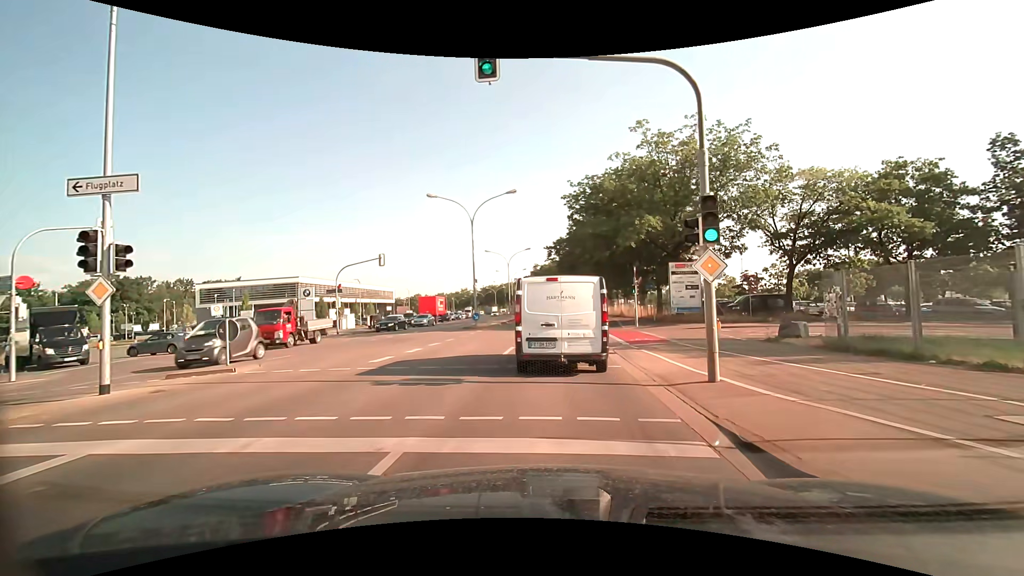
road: secondary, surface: asphalt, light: Day
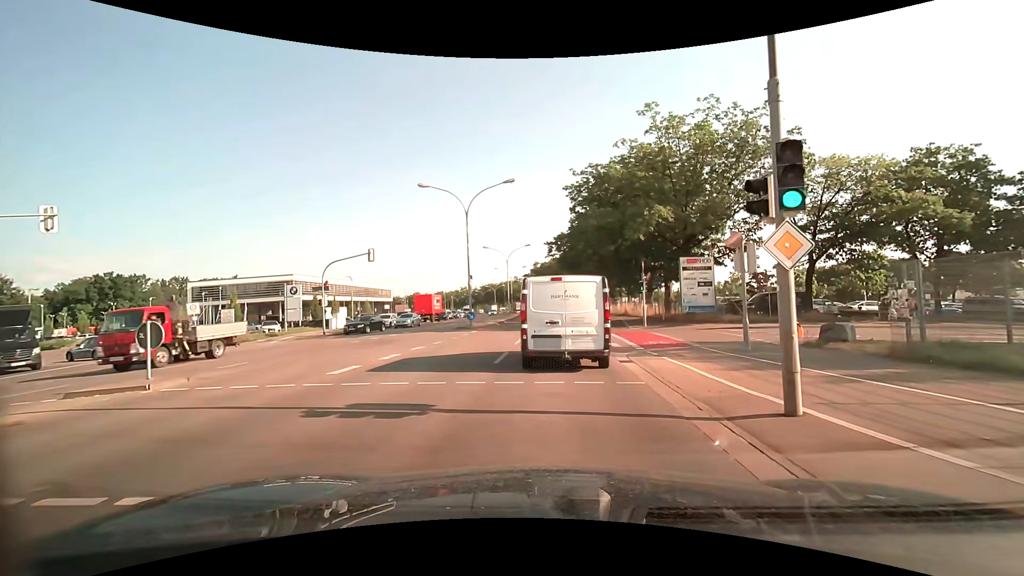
(0.0, +2.7) m; -1°
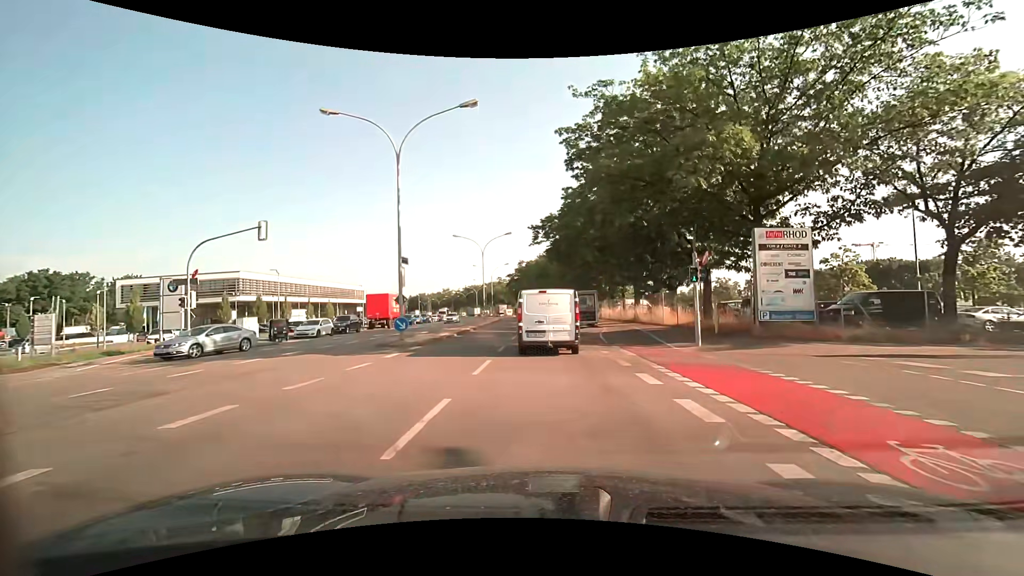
(+0.2, +13.6) m; +2°
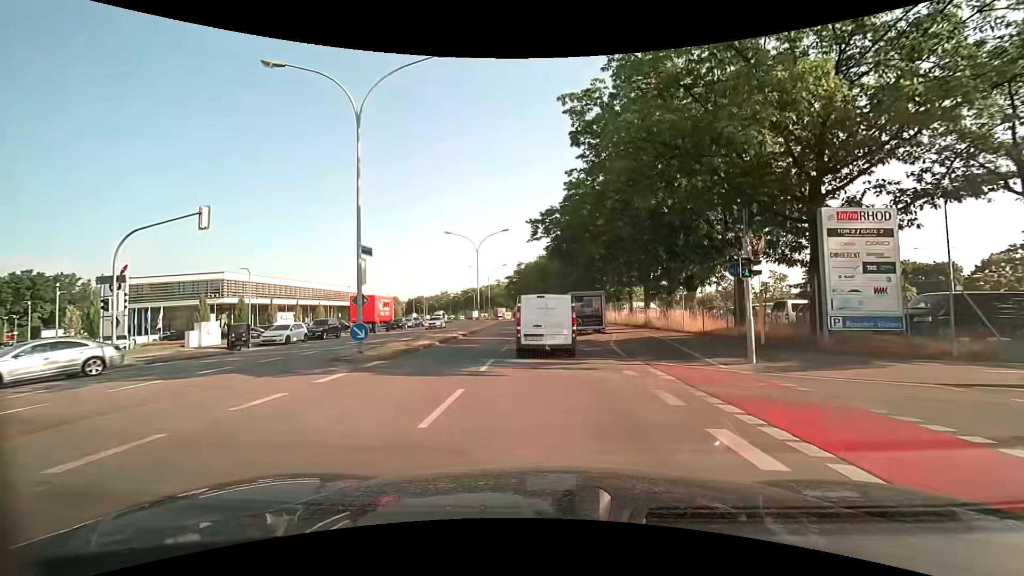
(0.0, +4.6) m; 0°
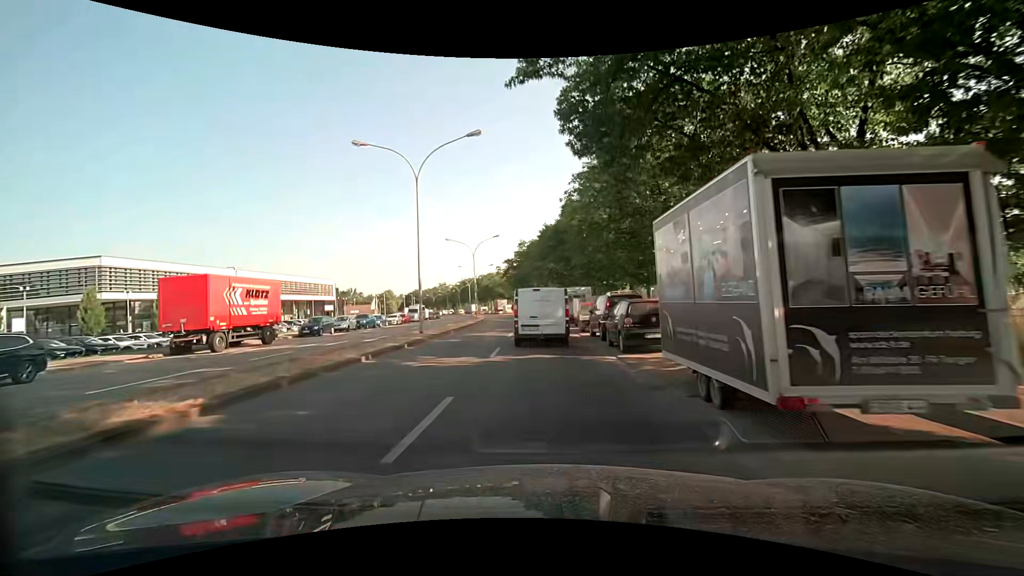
(-0.2, +26.7) m; -1°
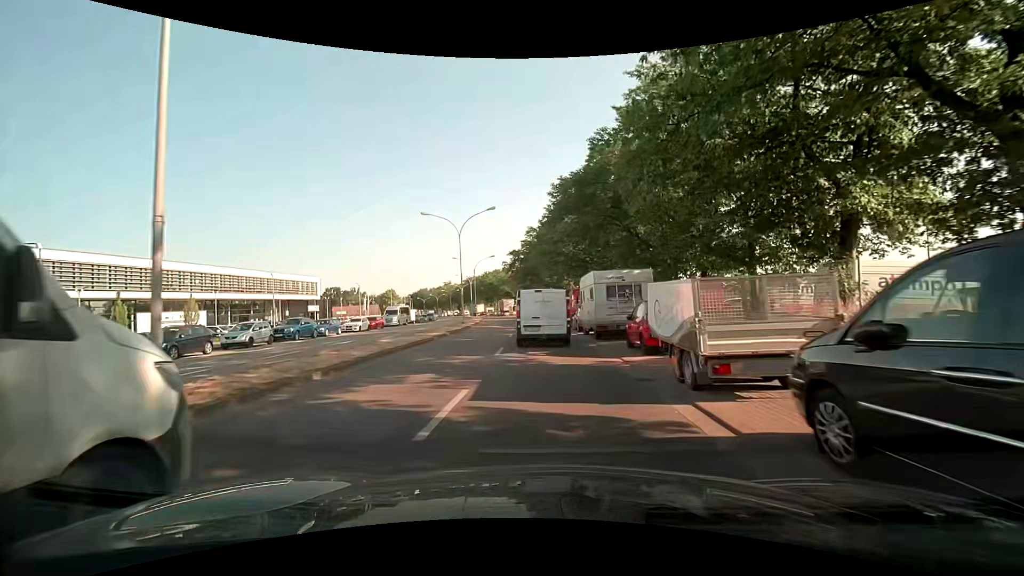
(-0.2, +17.4) m; -2°
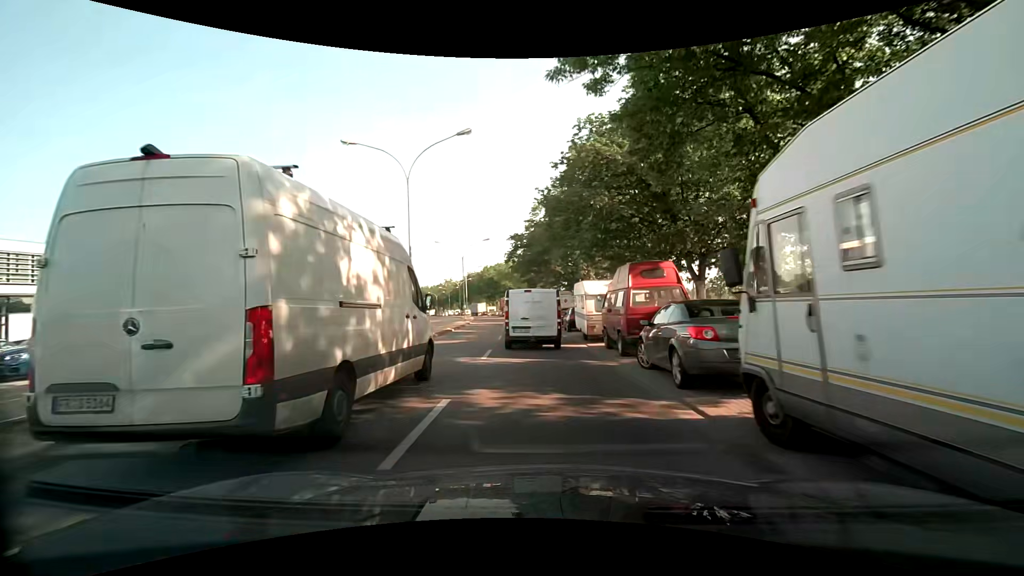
(-0.1, +19.0) m; -1°
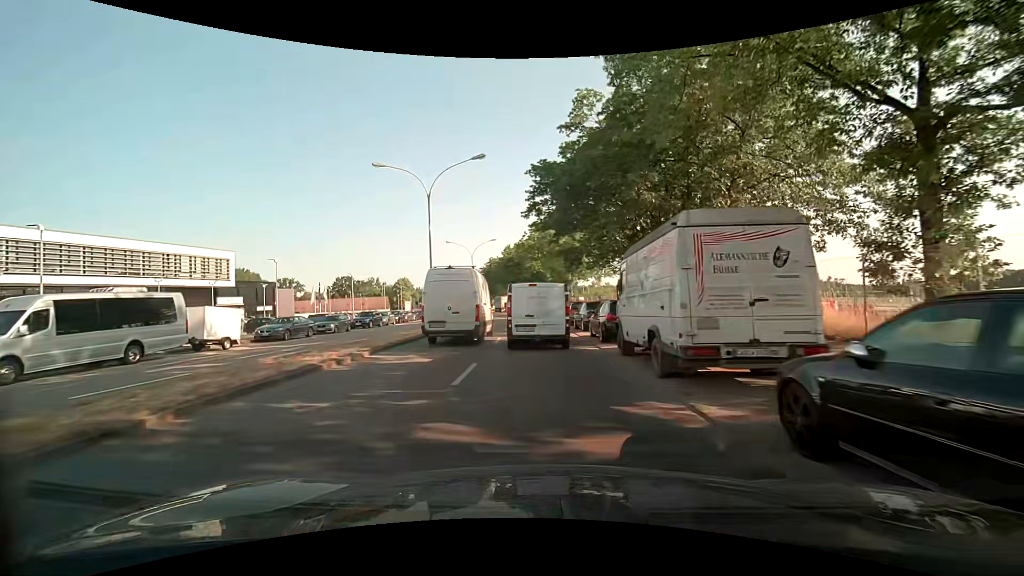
(-0.9, +32.0) m; -3°
(0, +10) (0, +20) (-1, +30) (-2, +40) (-3, +50) (-4, +60) (-5, +70) (-6, +80) (-8, +90) (-9, +99) m
